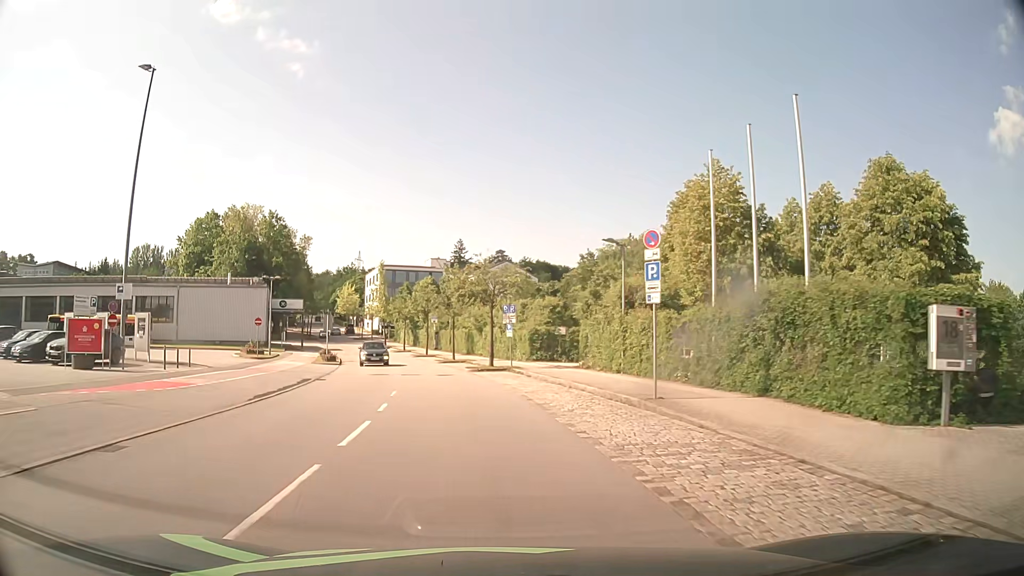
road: residential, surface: asphalt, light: Day
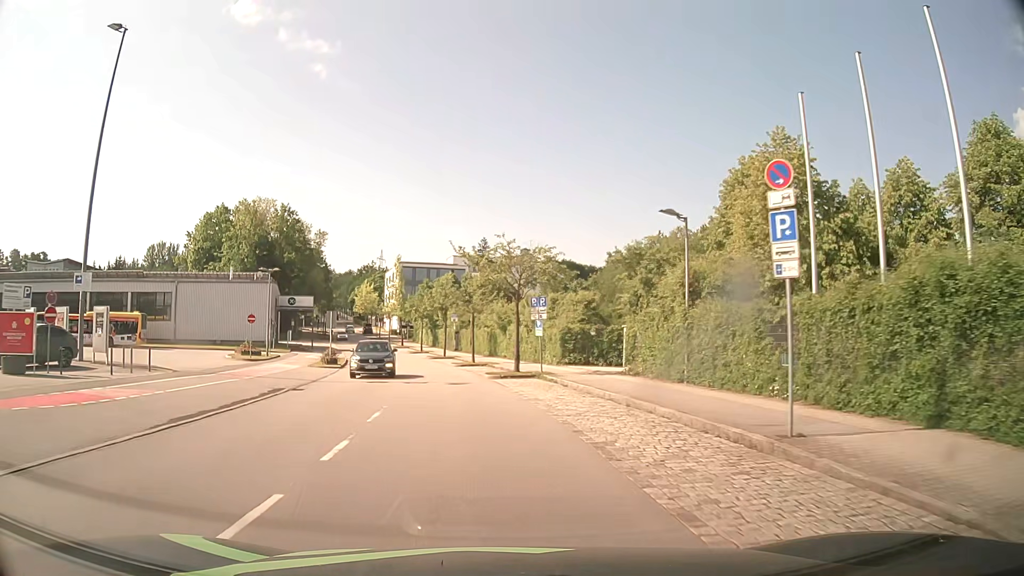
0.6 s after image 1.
(-0.1, +6.0) m; -2°
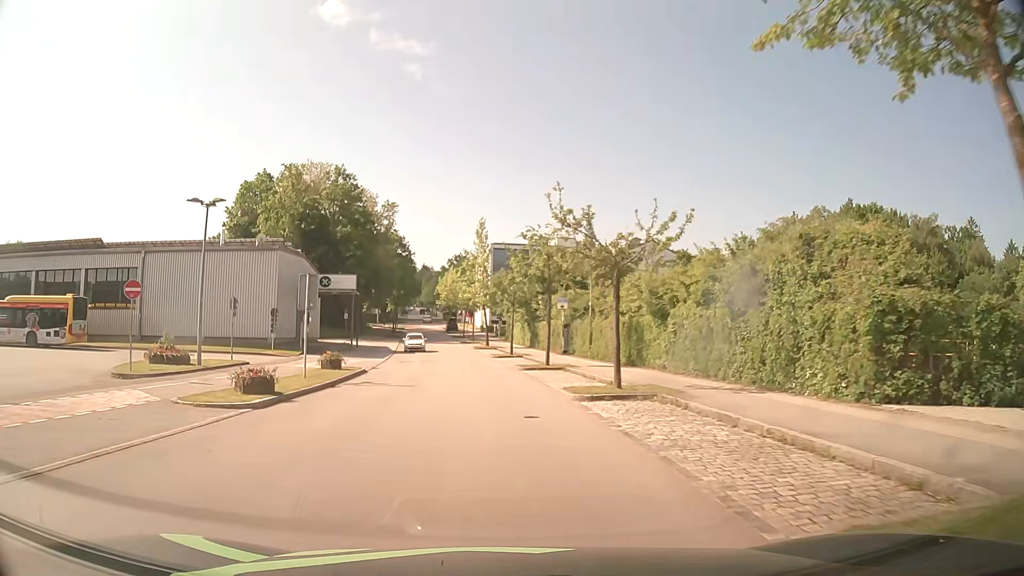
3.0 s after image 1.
(-1.9, +24.5) m; -9°
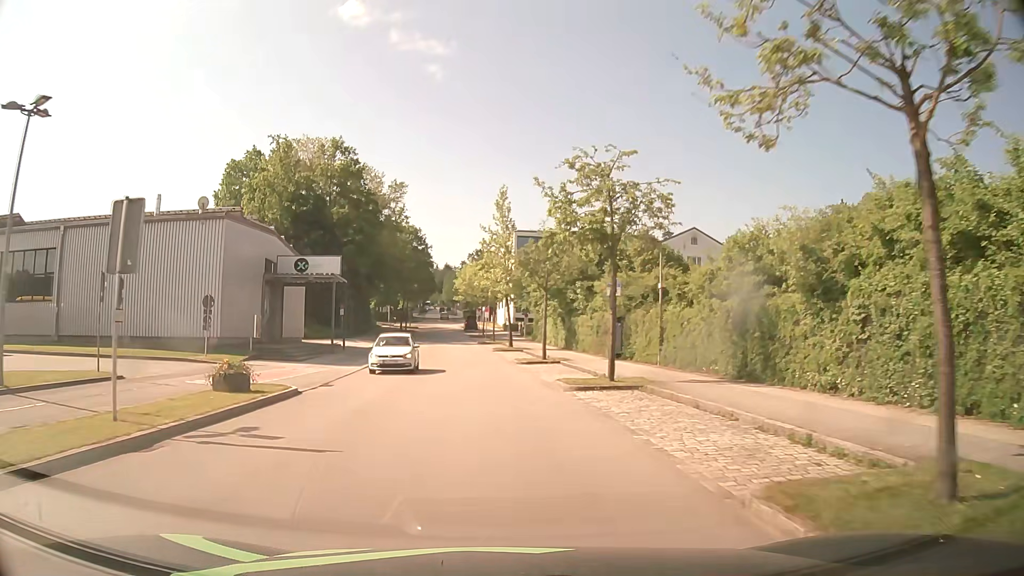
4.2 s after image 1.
(-0.2, +12.6) m; -2°
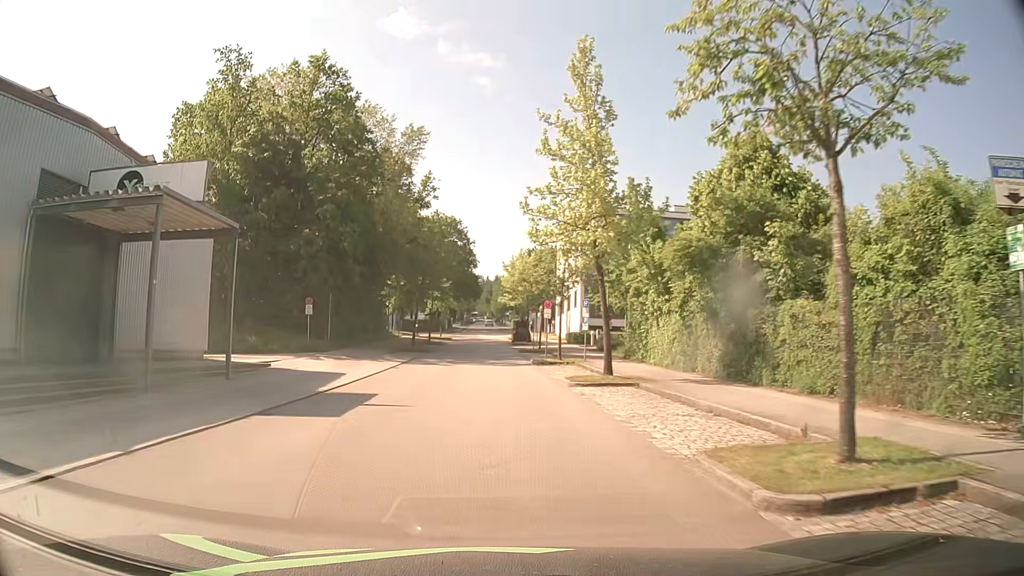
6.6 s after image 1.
(-1.1, +25.8) m; -4°
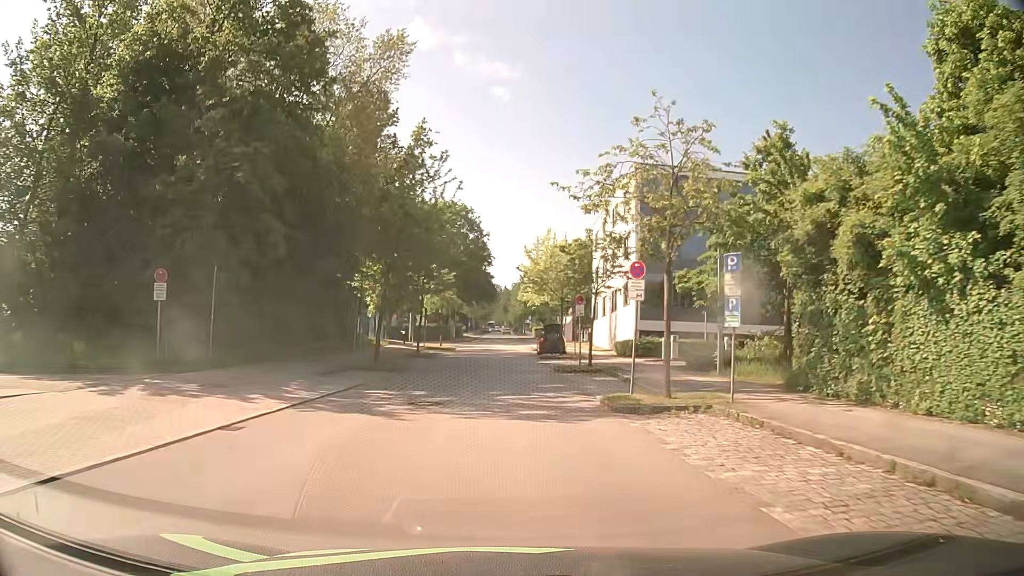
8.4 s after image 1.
(-0.5, +20.0) m; -2°
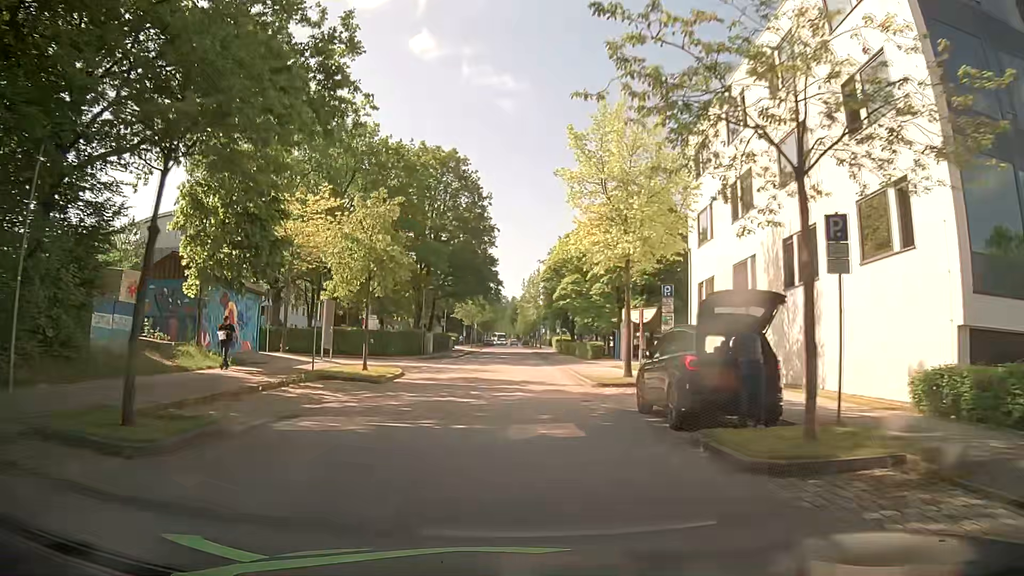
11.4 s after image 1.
(-0.1, +34.8) m; 0°
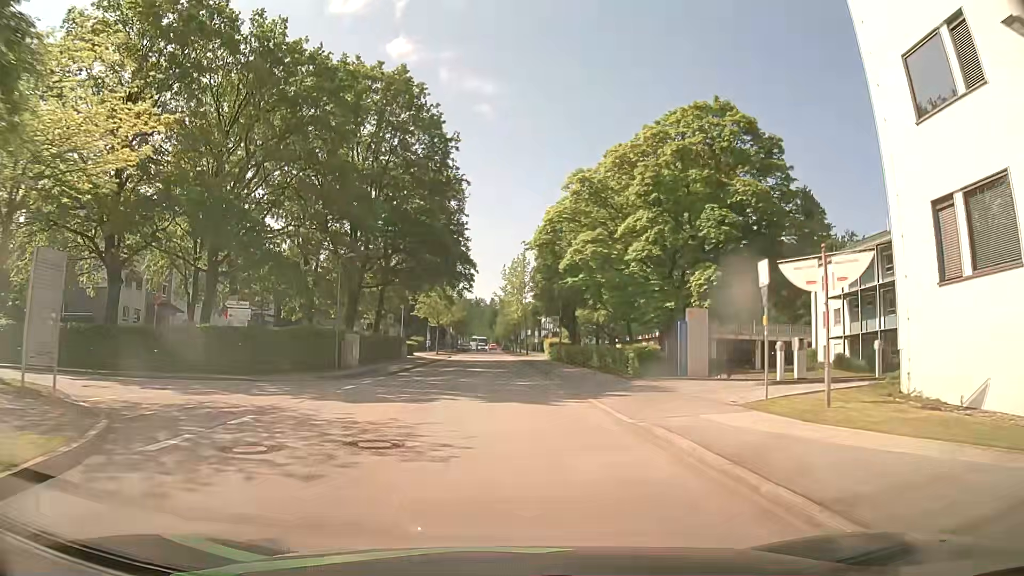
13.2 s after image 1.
(+0.1, +21.3) m; +1°
(0, +10) (0, +20) (0, +30) (0, +40) (0, +50) (0, +60) (0, +70) (0, +80) (0, +90) (0, +100) m
